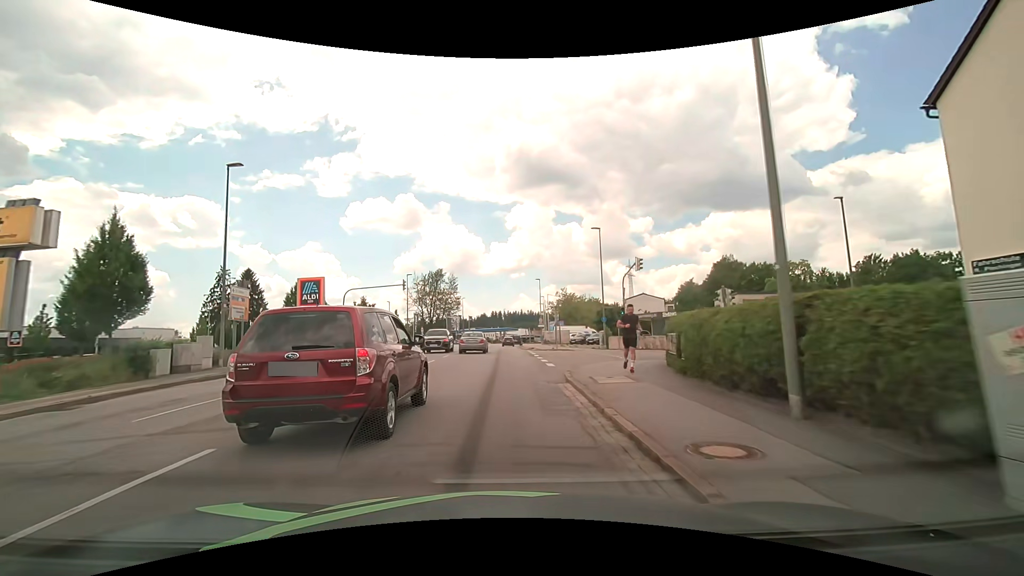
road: tertiary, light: Day
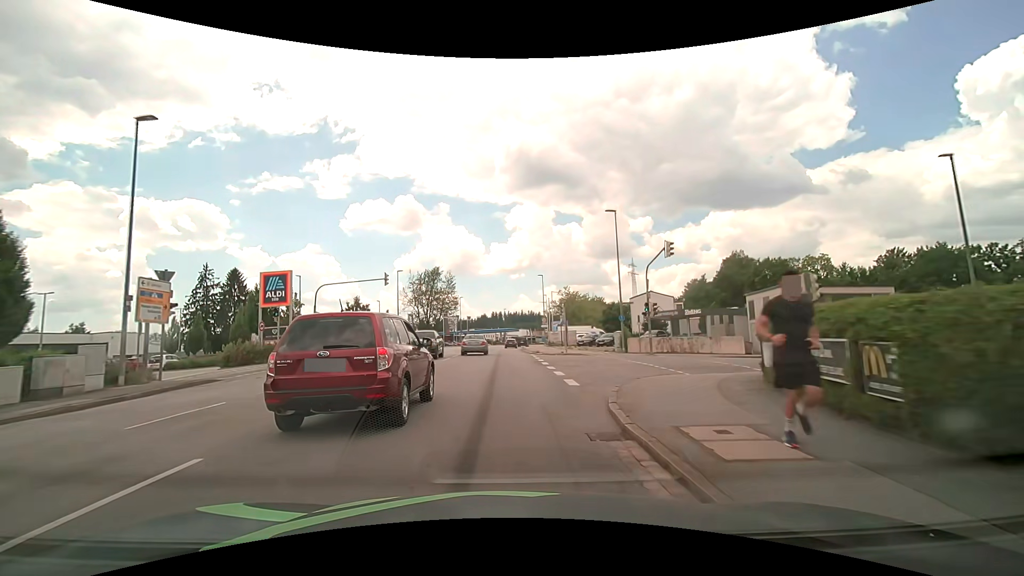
(0.0, +6.3) m; 0°
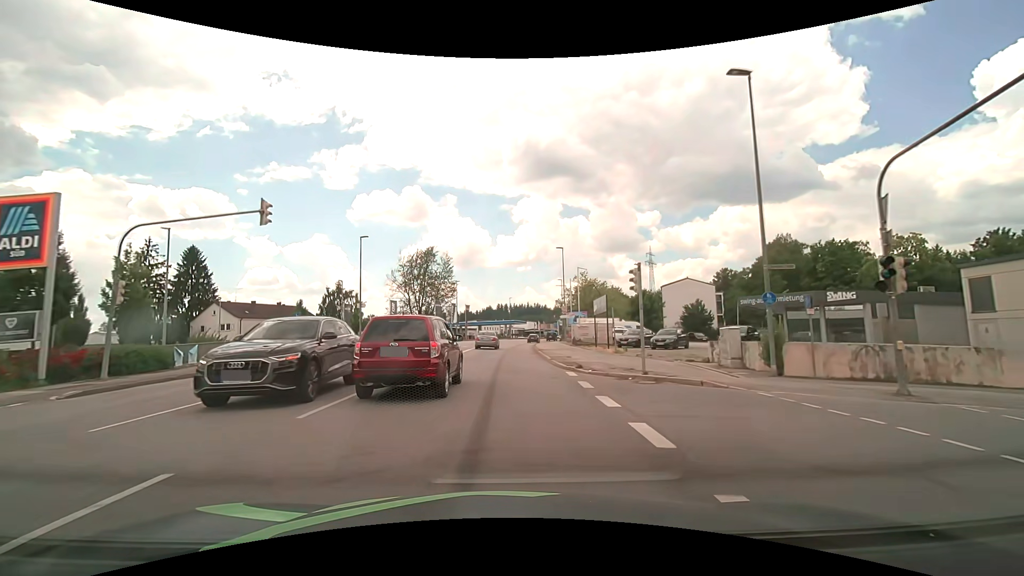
(-0.2, +18.9) m; -1°
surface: asphalt
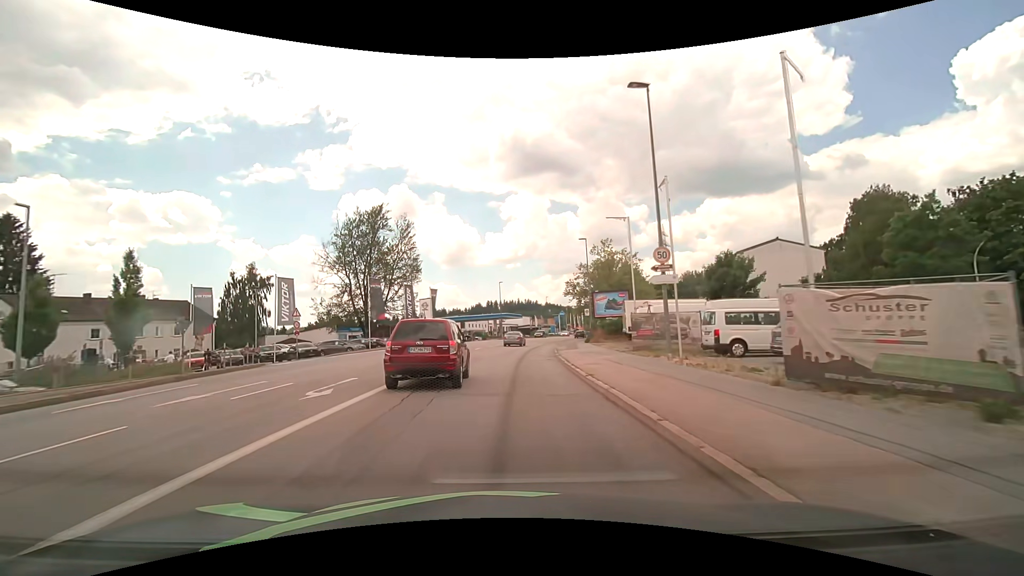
(+0.2, +34.7) m; +1°
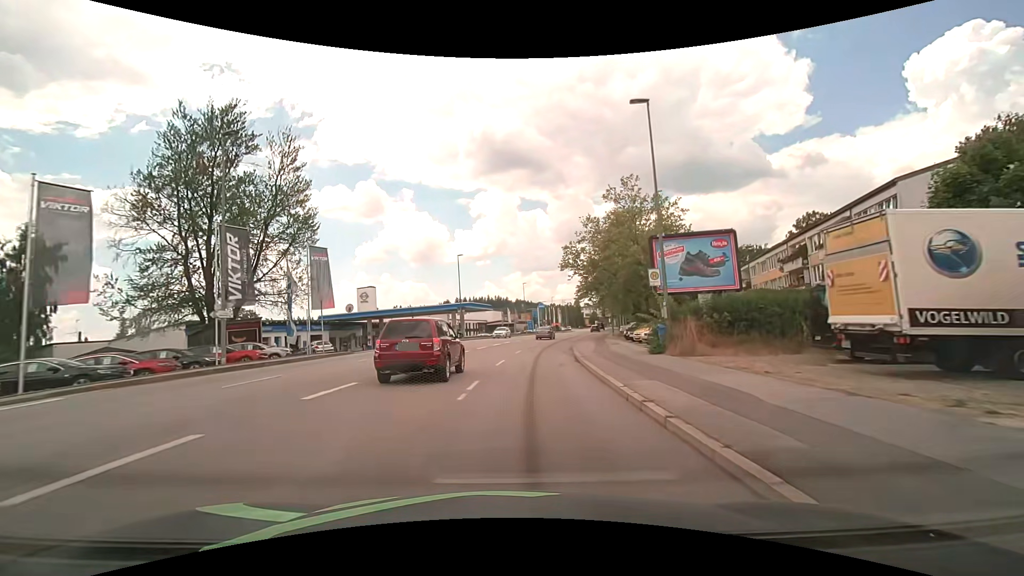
(+0.9, +30.1) m; +4°
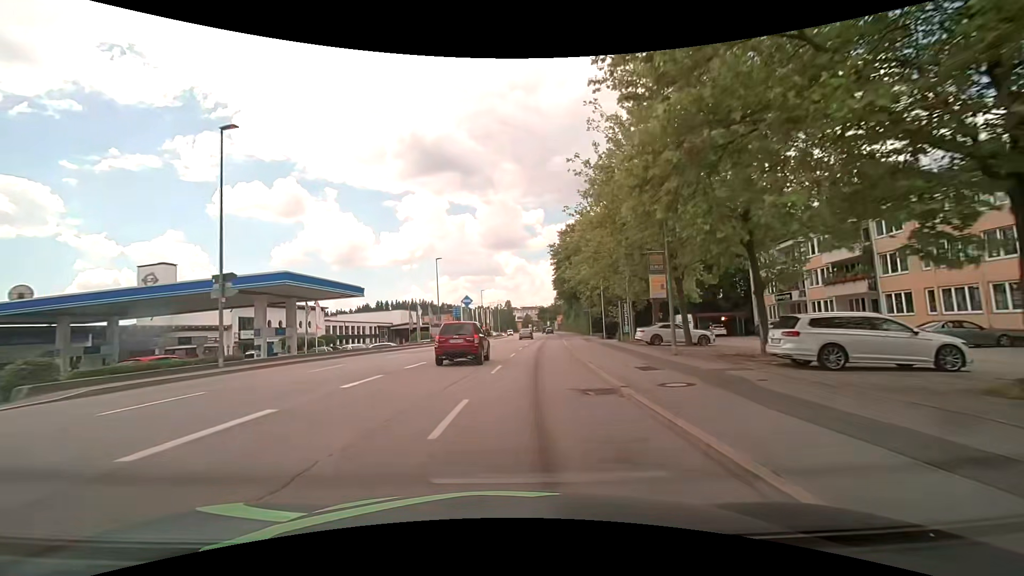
(+2.8, +38.9) m; +8°
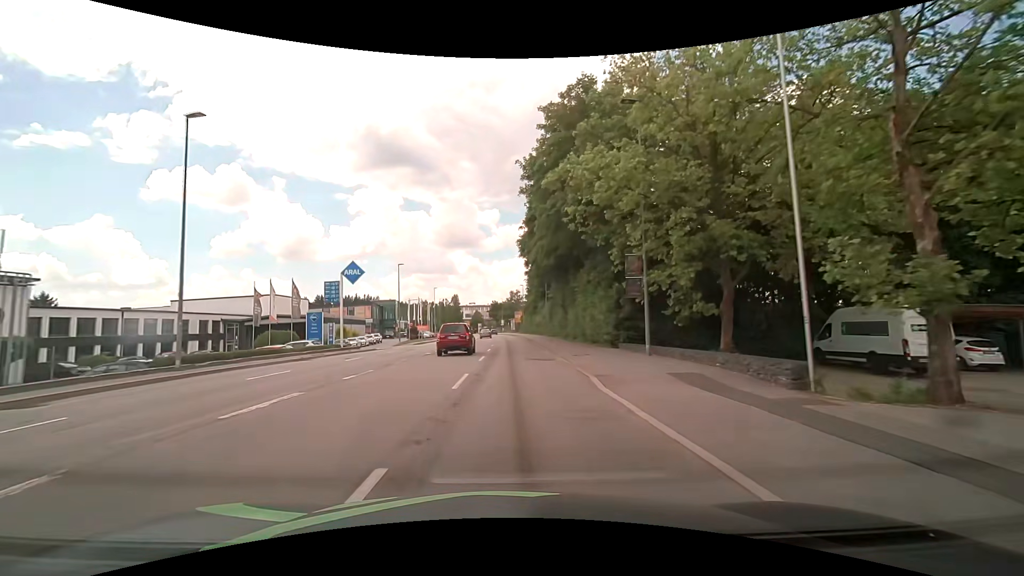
(+2.3, +39.5) m; +6°
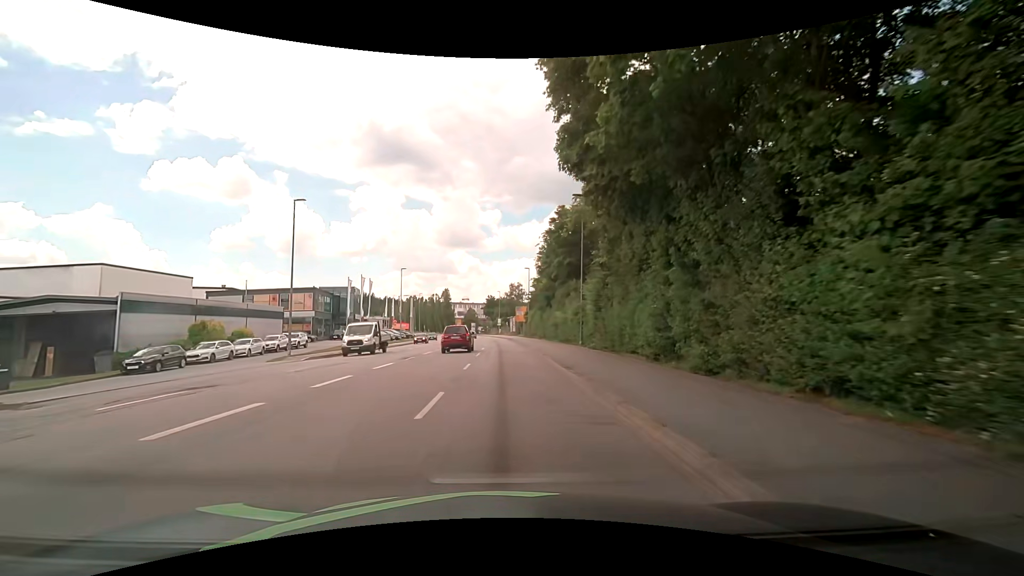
(-0.1, +31.6) m; 0°
